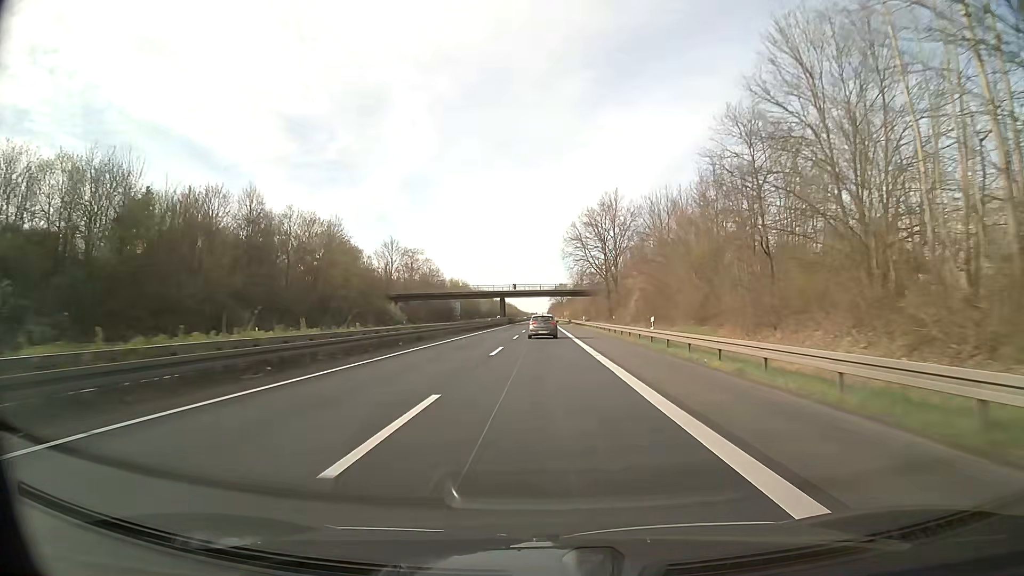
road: trunk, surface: asphalt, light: Day
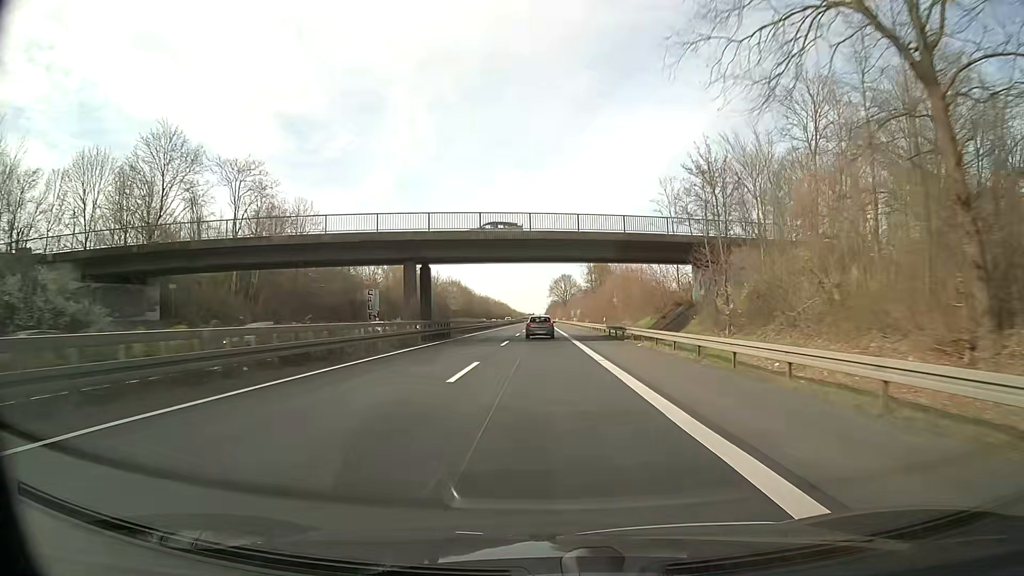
(+0.1, +81.9) m; 0°
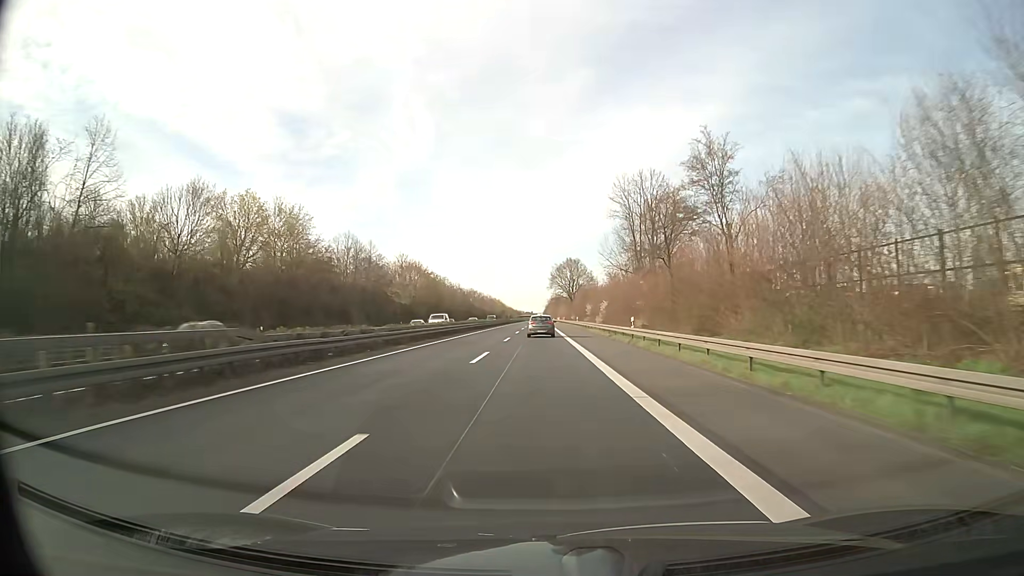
(+0.6, +66.3) m; 0°
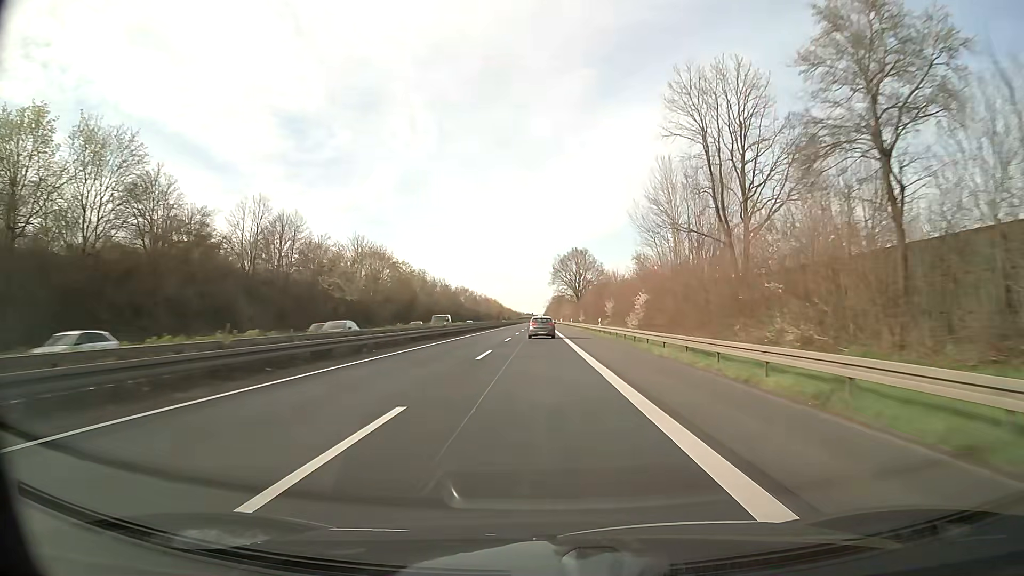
(-0.1, +33.5) m; 0°
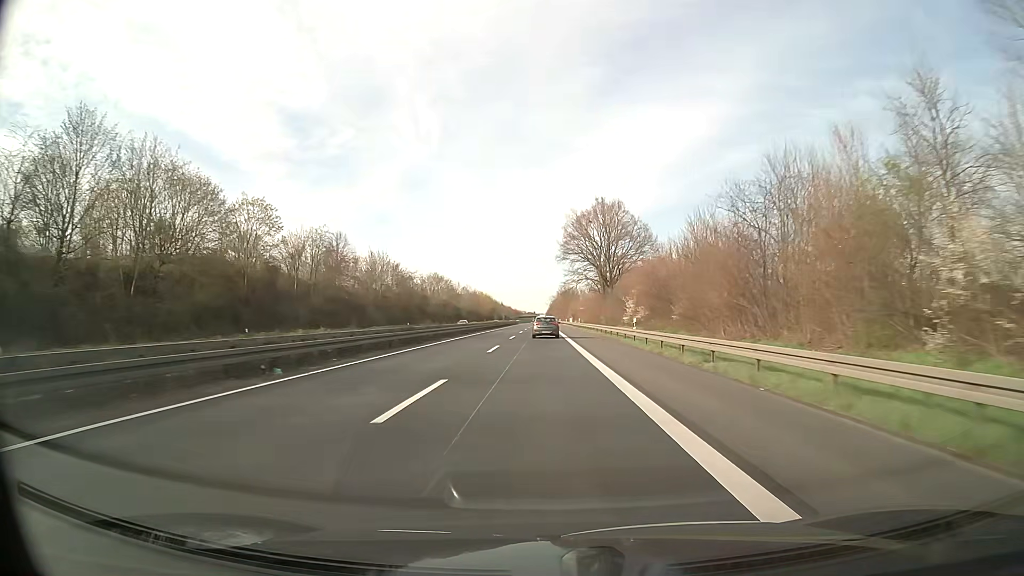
(-0.2, +67.8) m; 0°
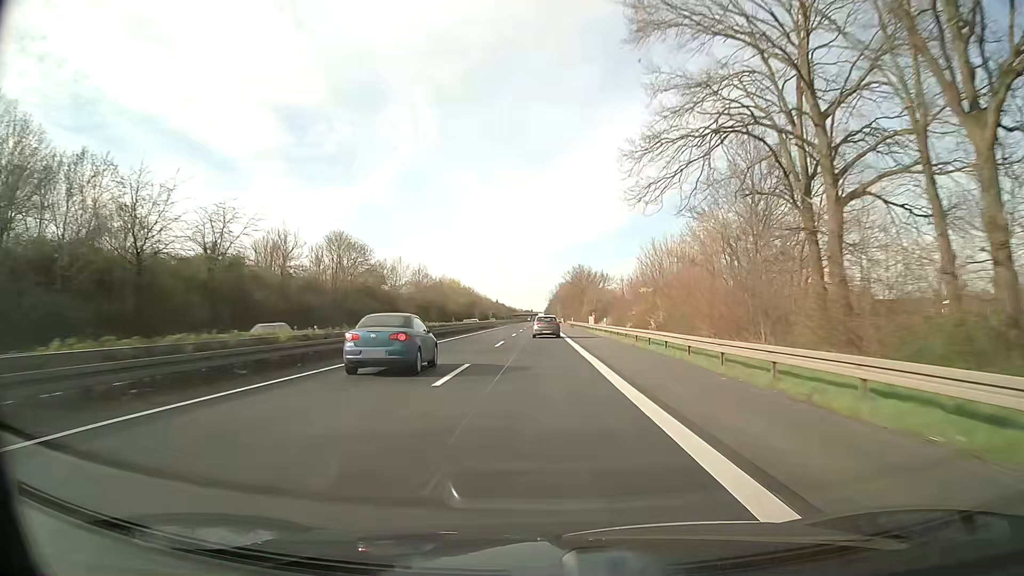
(0.0, +85.5) m; 0°
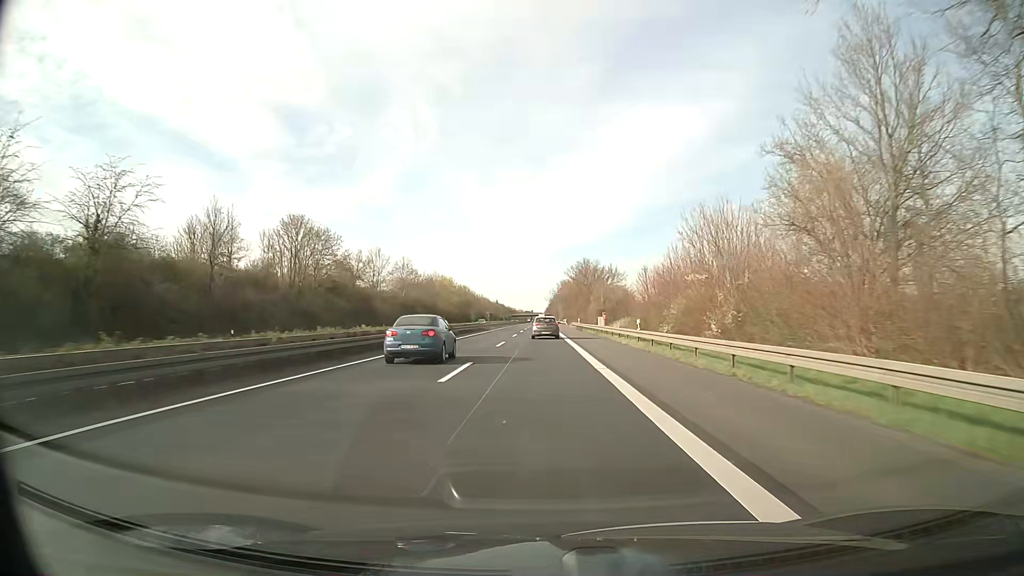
(0.0, +17.1) m; 0°
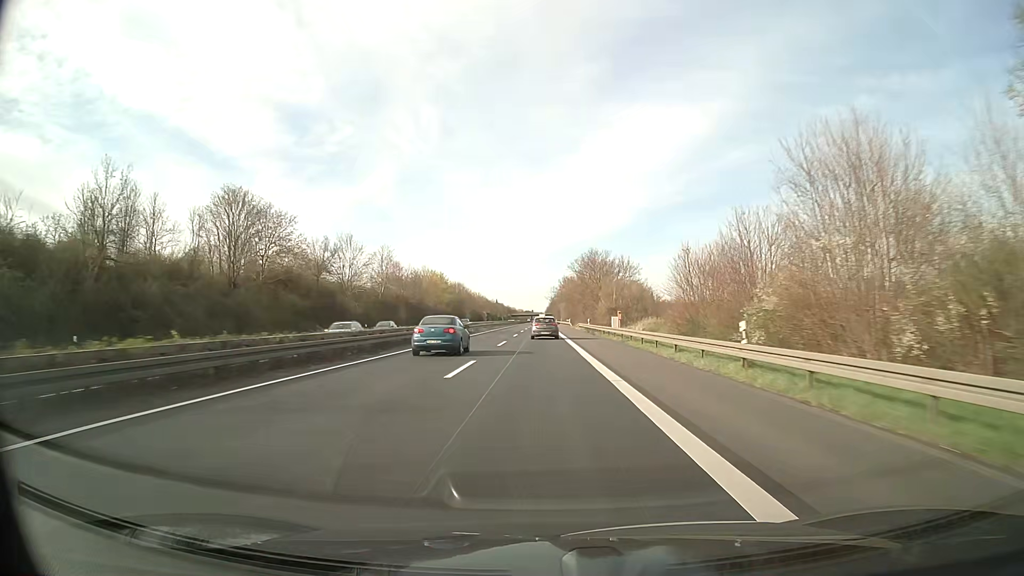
(0.0, +17.1) m; 0°
(0, +10) (0, +20) (0, +30) (0, +40) (0, +50) (0, +60) (0, +70) (0, +80) (0, +90) (0, +100) m
